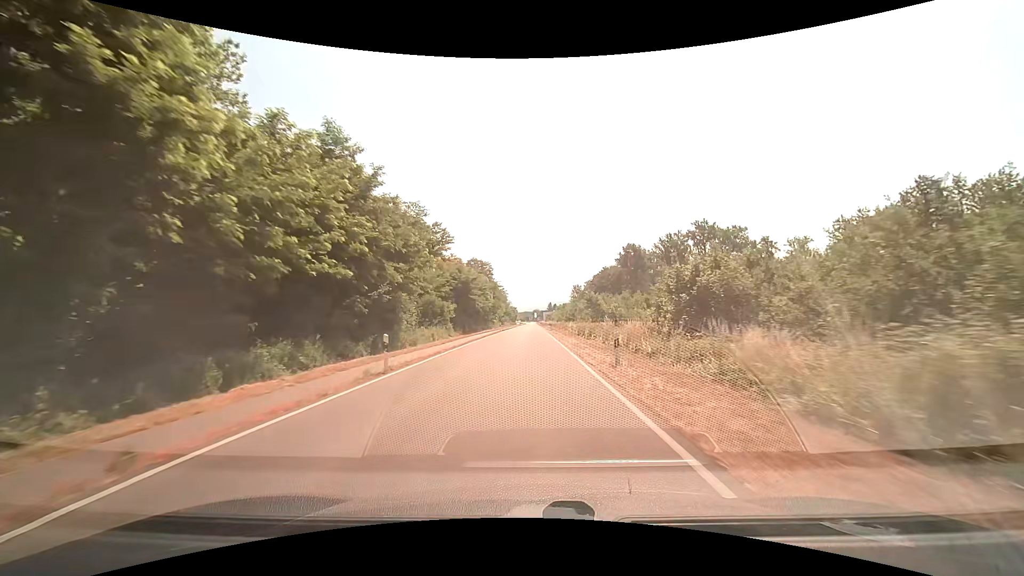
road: tertiary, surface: asphalt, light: Day
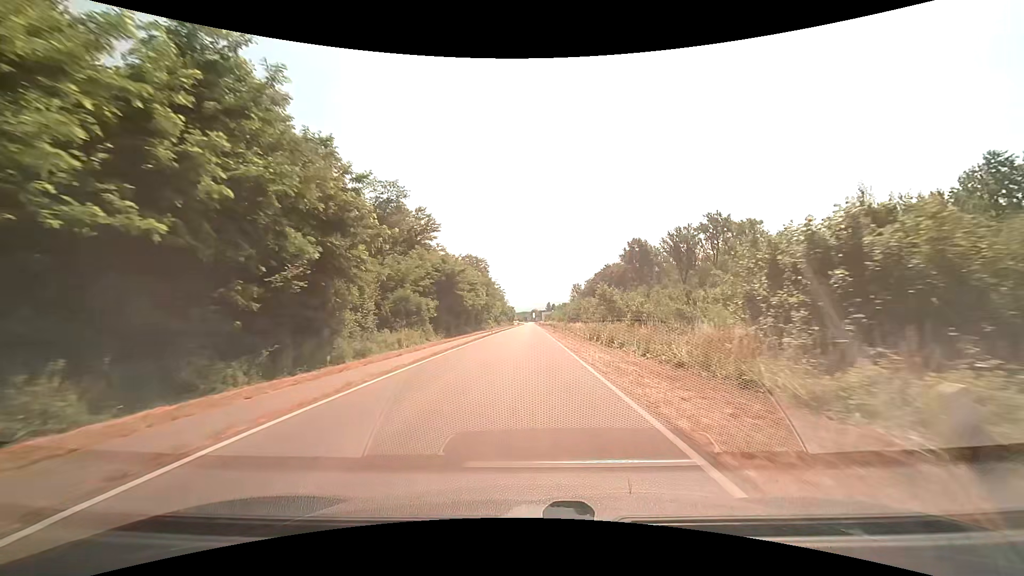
(0.0, +11.2) m; 0°
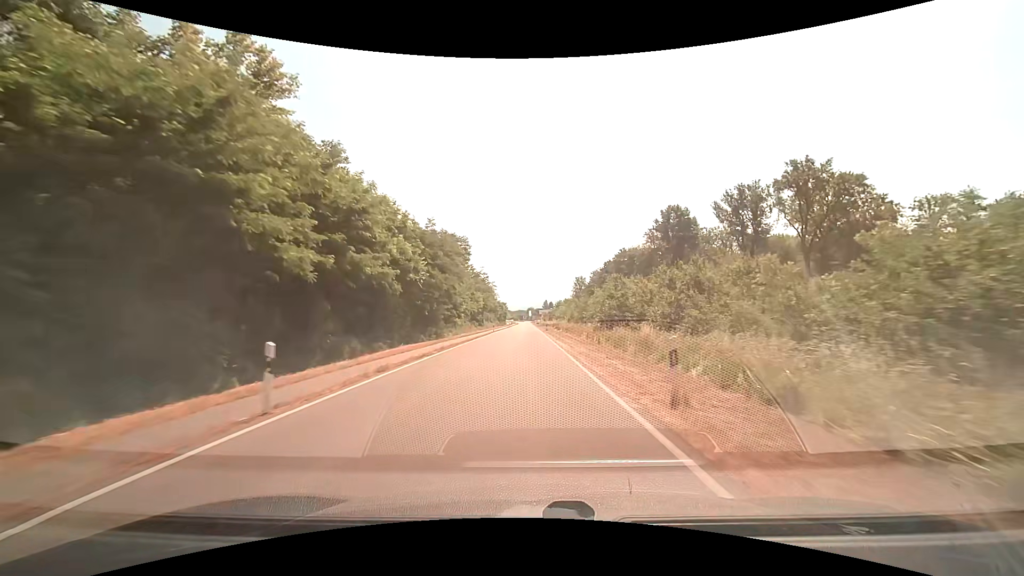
(+0.4, +43.7) m; +1°
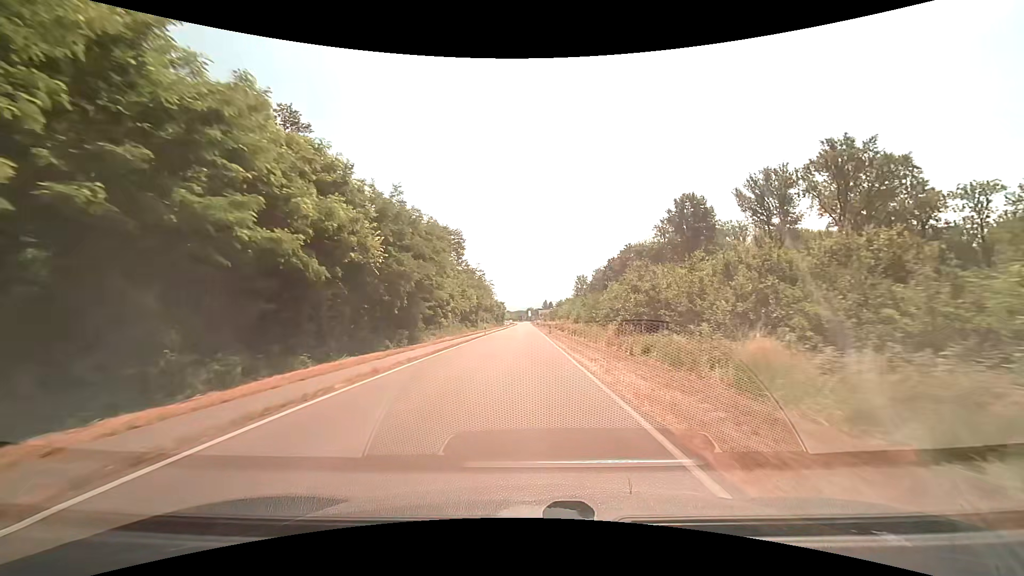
(0.0, +10.7) m; 0°
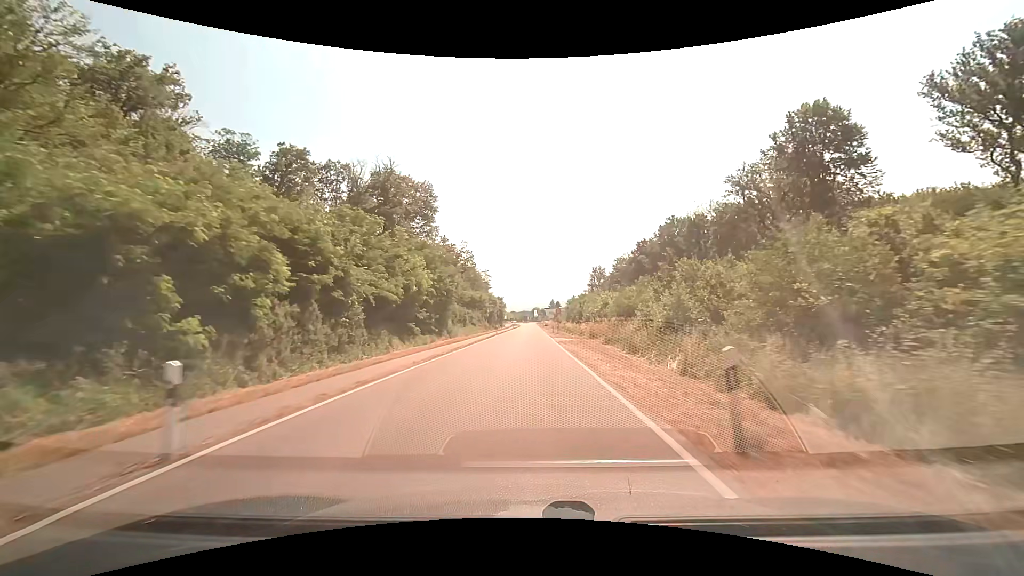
(0.0, +42.3) m; -1°
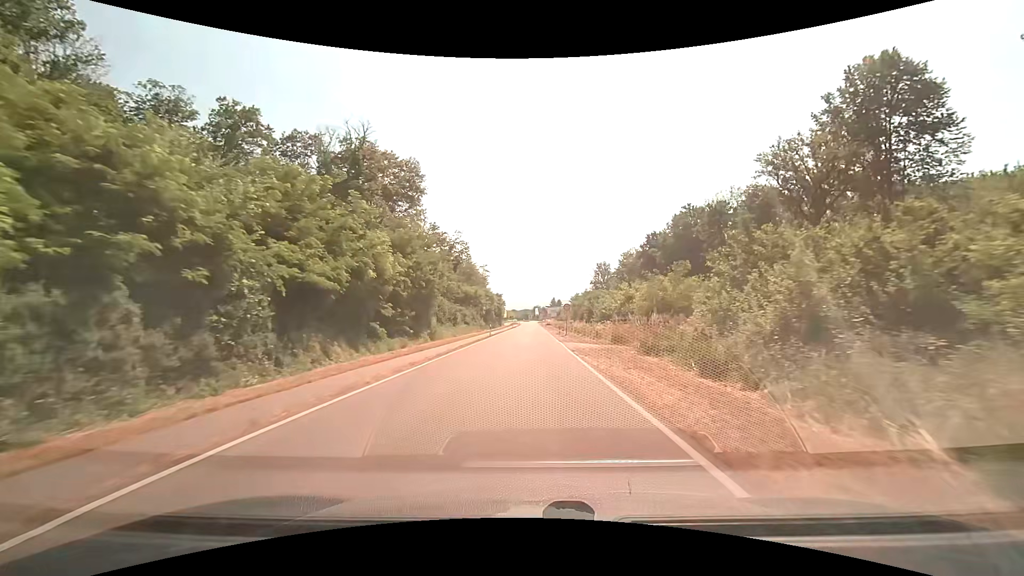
(0.0, +10.4) m; 0°
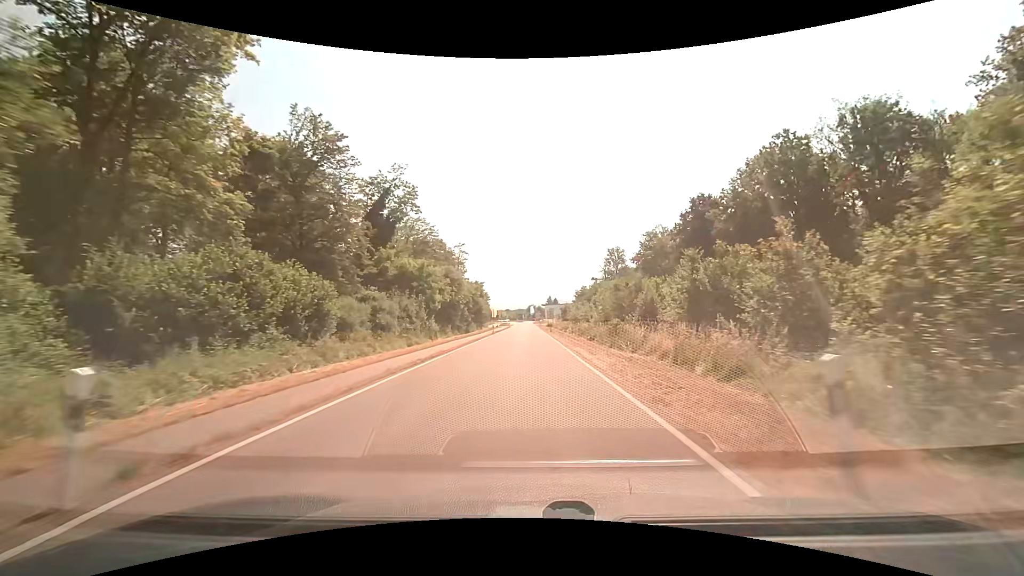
(+0.3, +41.2) m; +1°
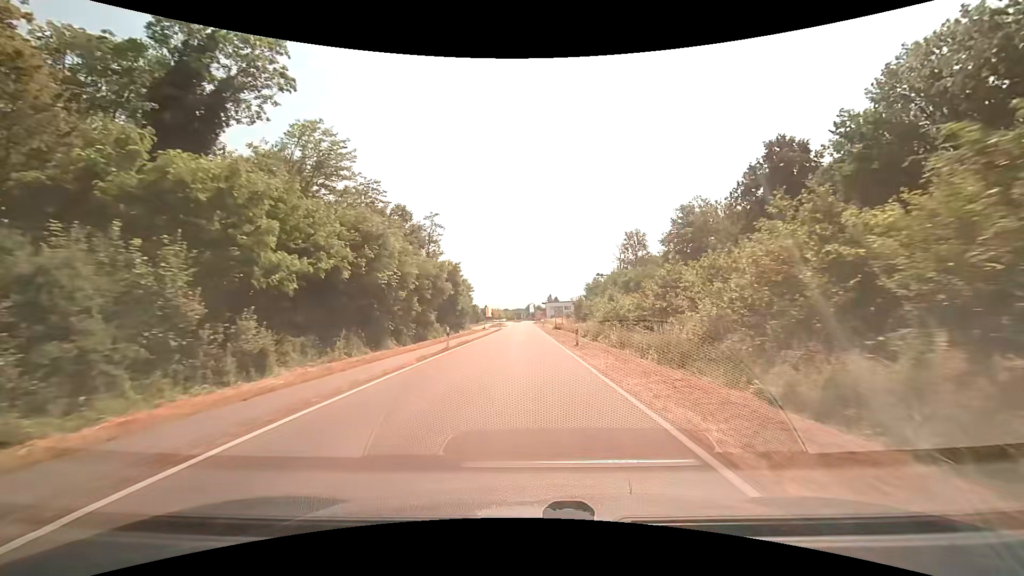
(+0.1, +30.3) m; 0°
(0, +10) (0, +20) (0, +30) (0, +40) (0, +50) (0, +60) (0, +70) (0, +80) (0, +90) (0, +100) m
